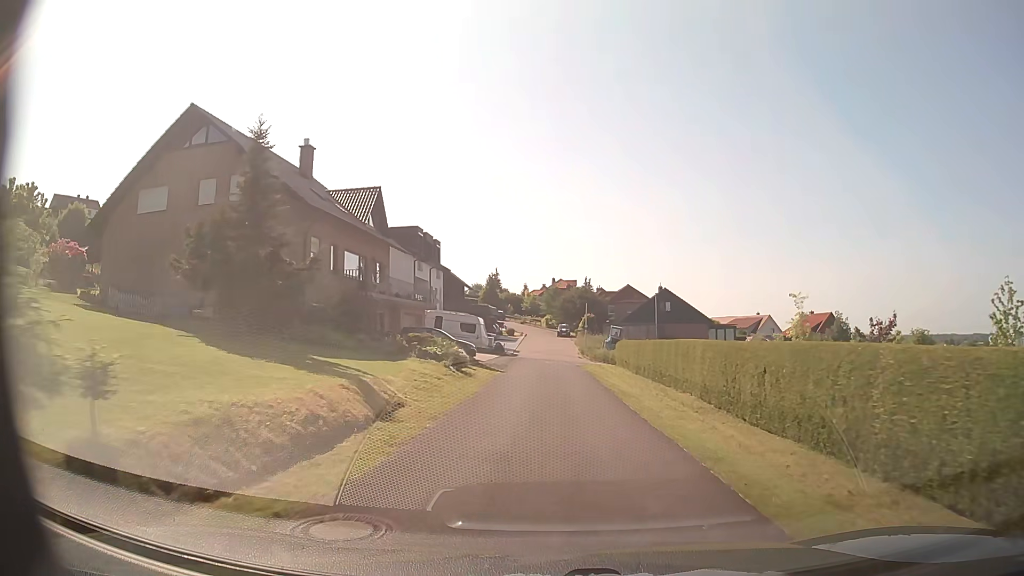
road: residential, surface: asphalt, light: Day
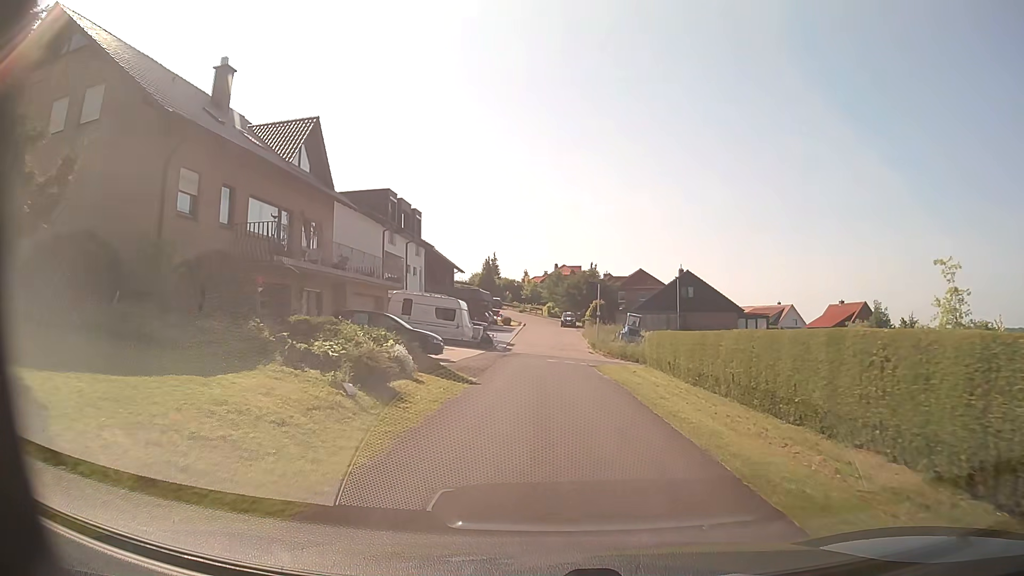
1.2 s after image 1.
(+0.1, +11.5) m; 0°
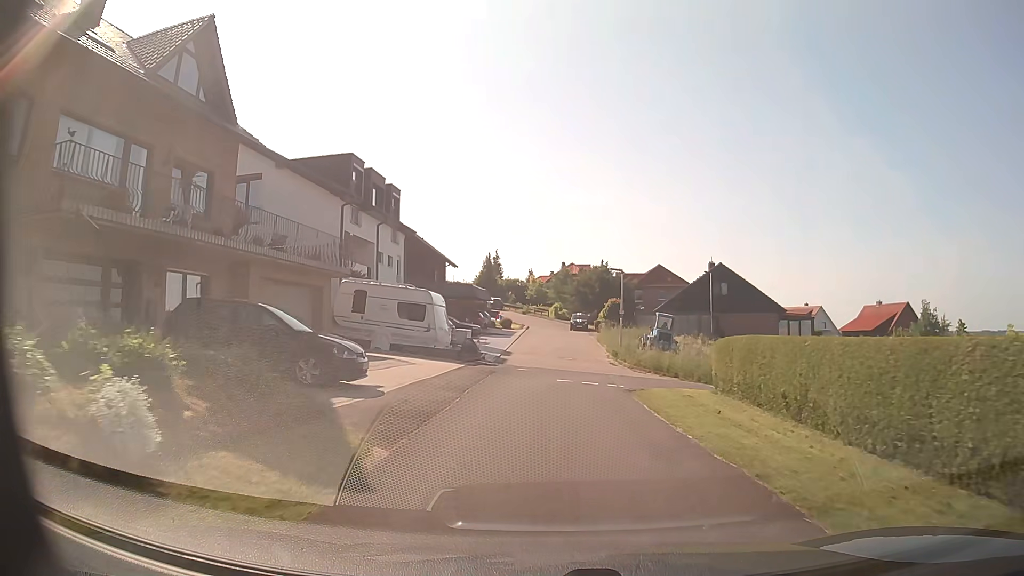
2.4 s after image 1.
(0.0, +10.6) m; 0°
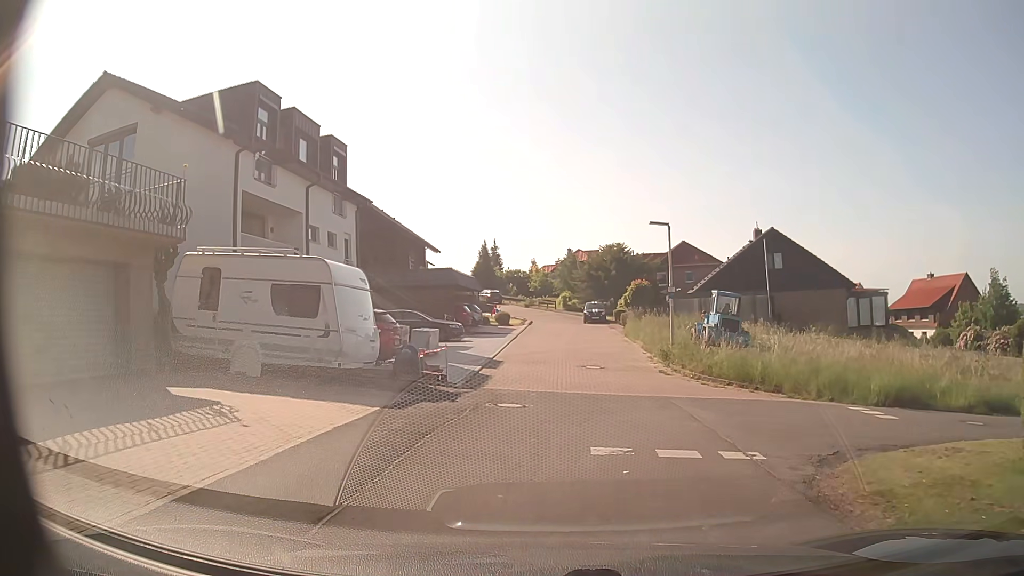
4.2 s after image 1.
(0.0, +12.4) m; 0°
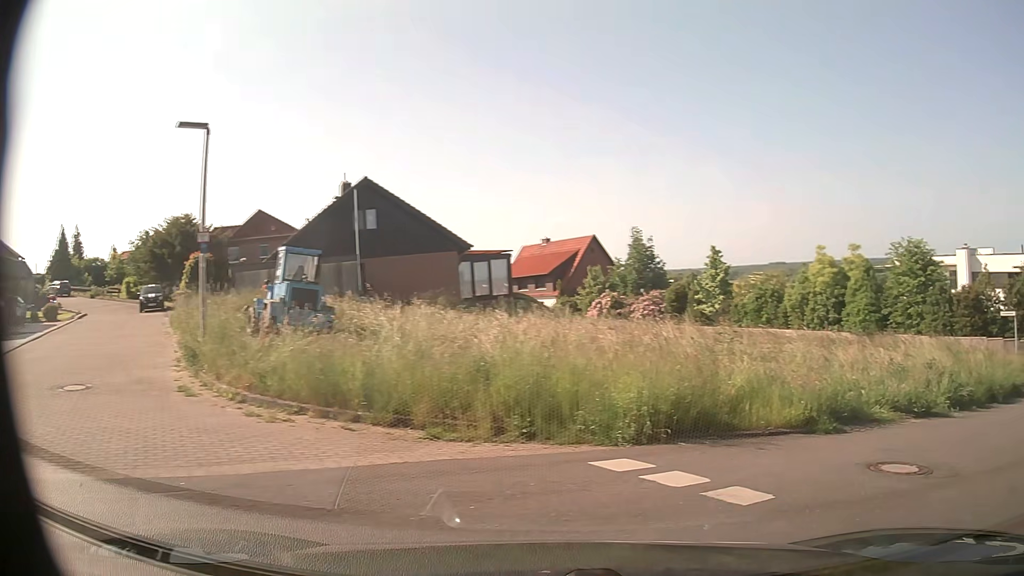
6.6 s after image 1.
(+1.6, +9.4) m; +35°
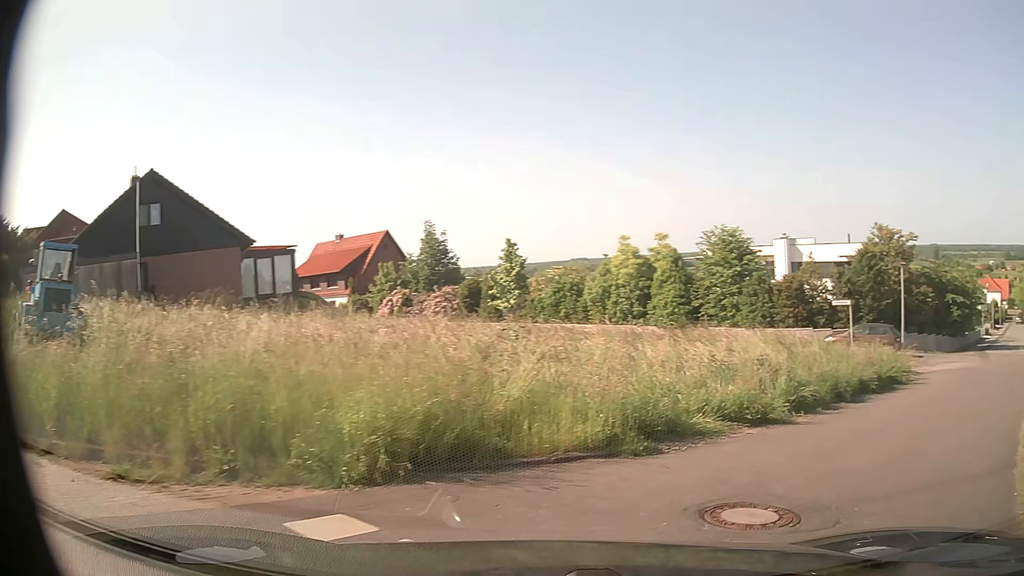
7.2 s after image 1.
(+0.3, +2.3) m; +16°
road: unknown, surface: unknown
